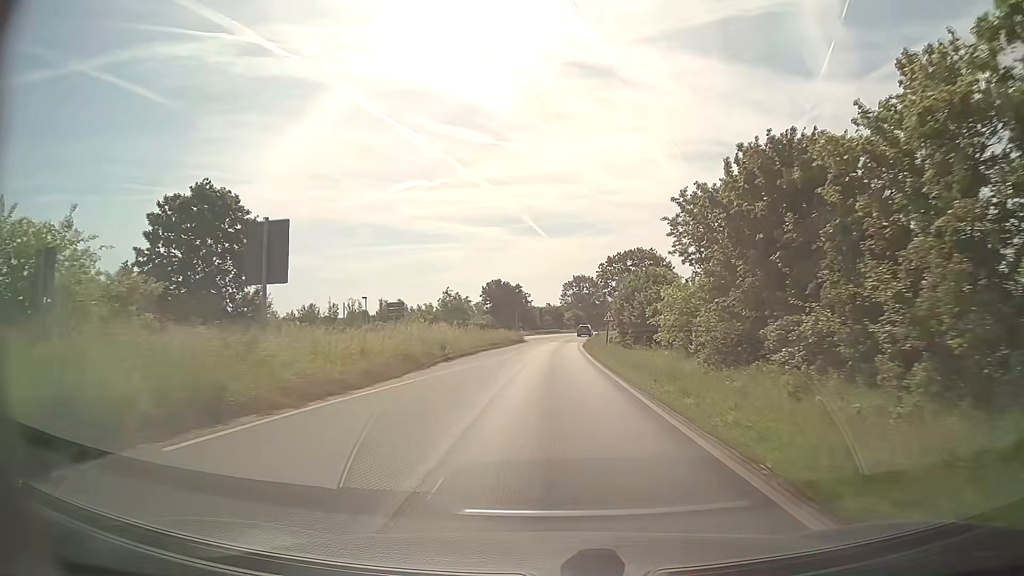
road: primary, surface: asphalt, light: Day
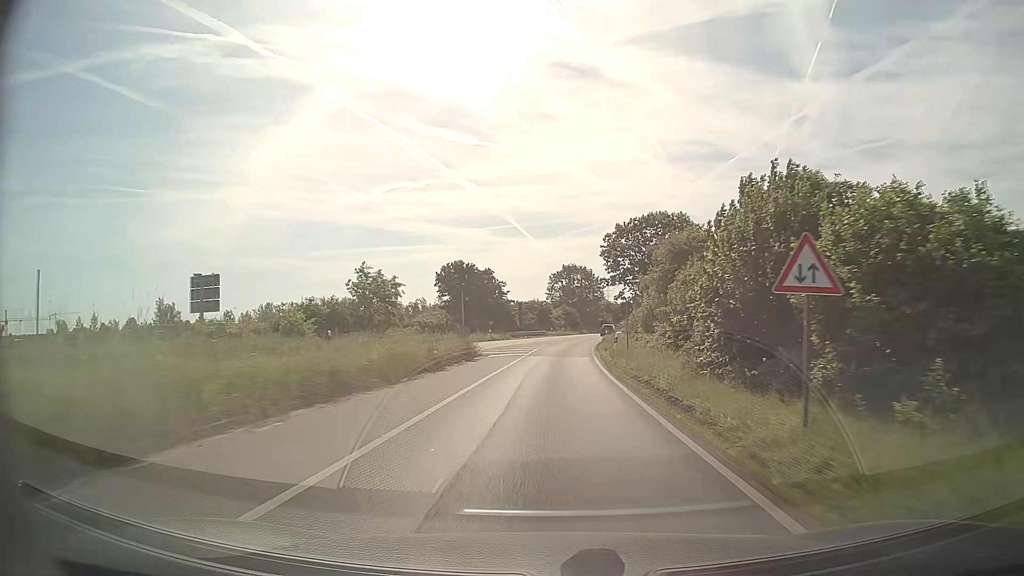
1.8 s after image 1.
(+0.3, +30.2) m; +1°
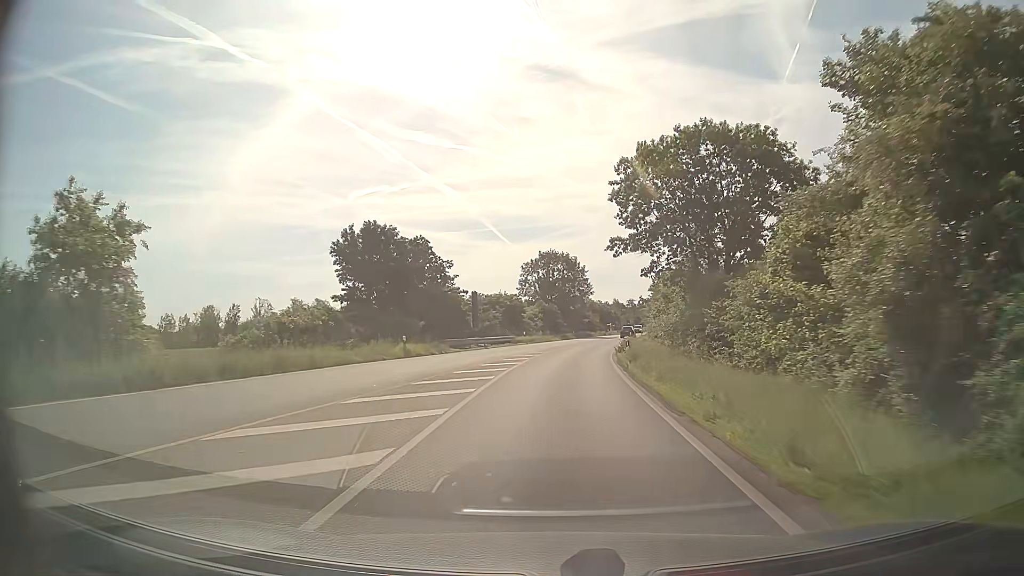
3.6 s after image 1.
(+0.5, +29.5) m; +2°
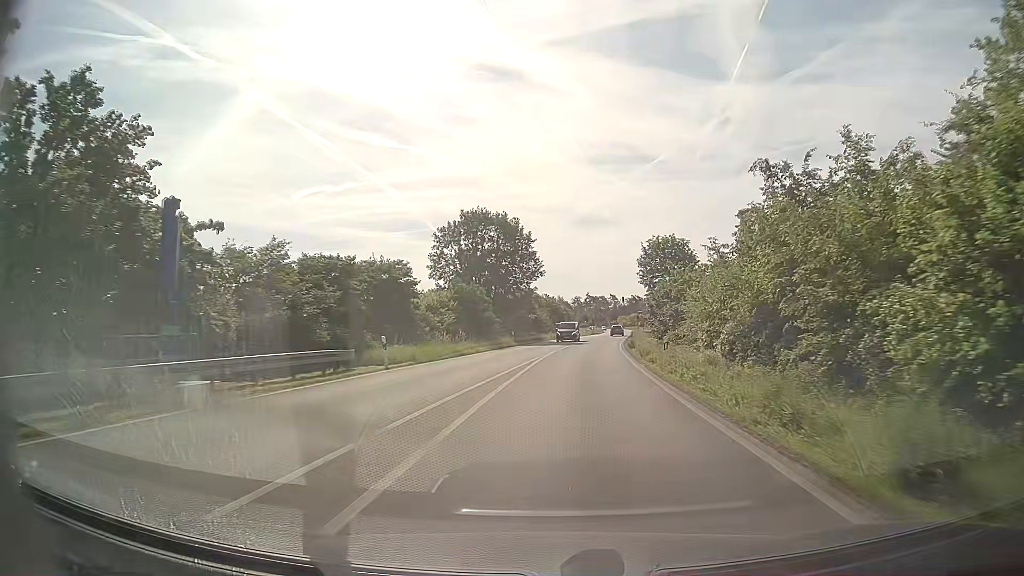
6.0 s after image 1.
(+1.2, +38.0) m; +5°
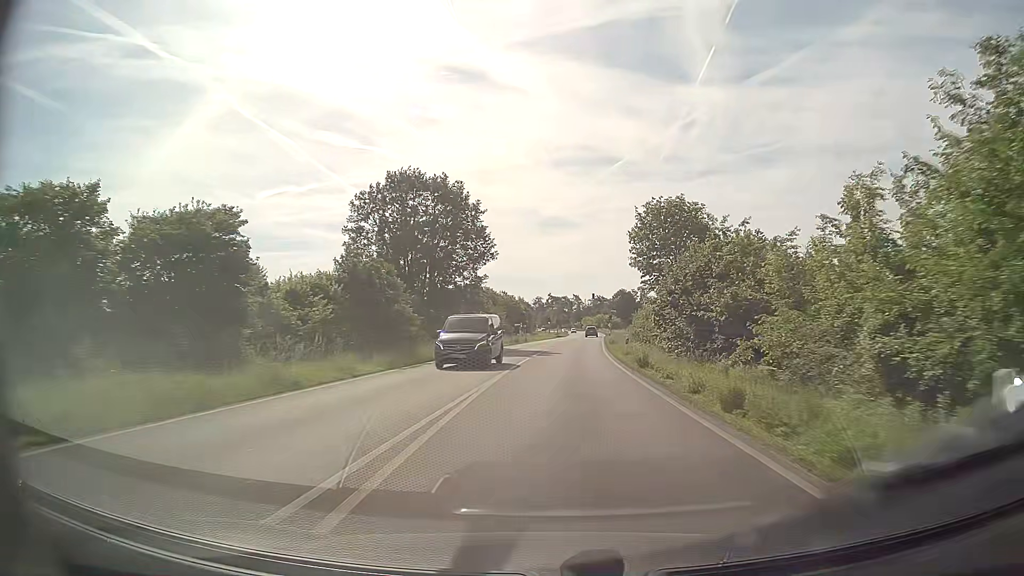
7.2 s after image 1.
(+0.6, +18.5) m; +3°
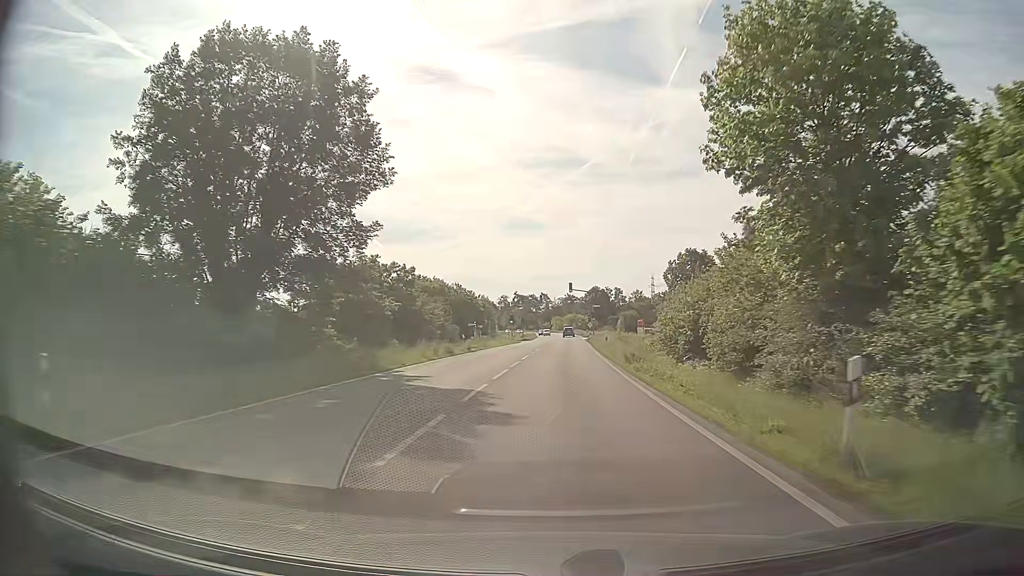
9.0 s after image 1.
(+0.8, +27.4) m; +3°
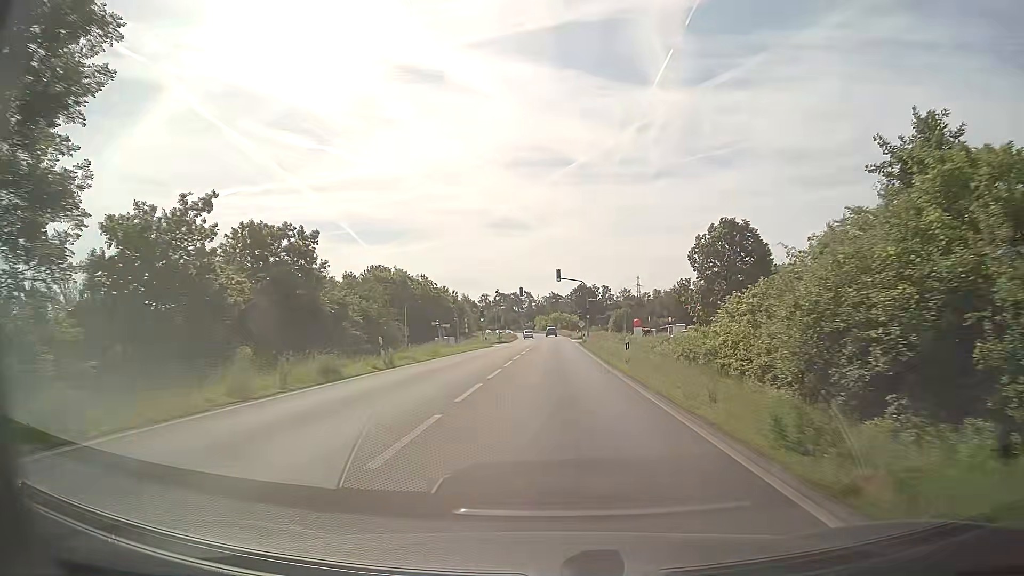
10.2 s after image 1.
(+0.3, +18.3) m; +1°
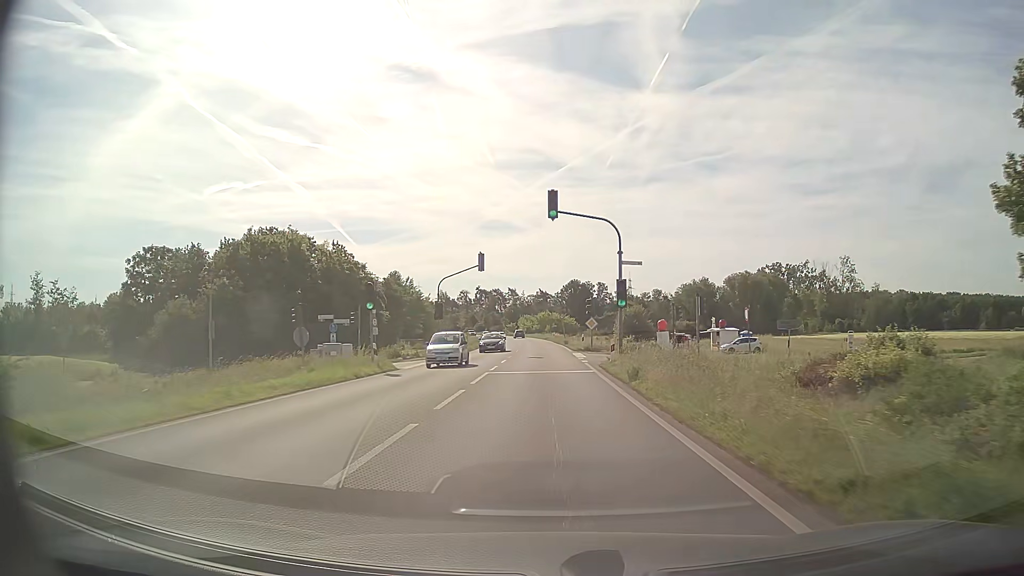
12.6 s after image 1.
(+0.7, +37.1) m; +1°
(0, +10) (0, +20) (0, +30) (0, +40) (0, +50) (-1, +60) (-1, +70) (-1, +80) (-2, +90) (-2, +100) m
